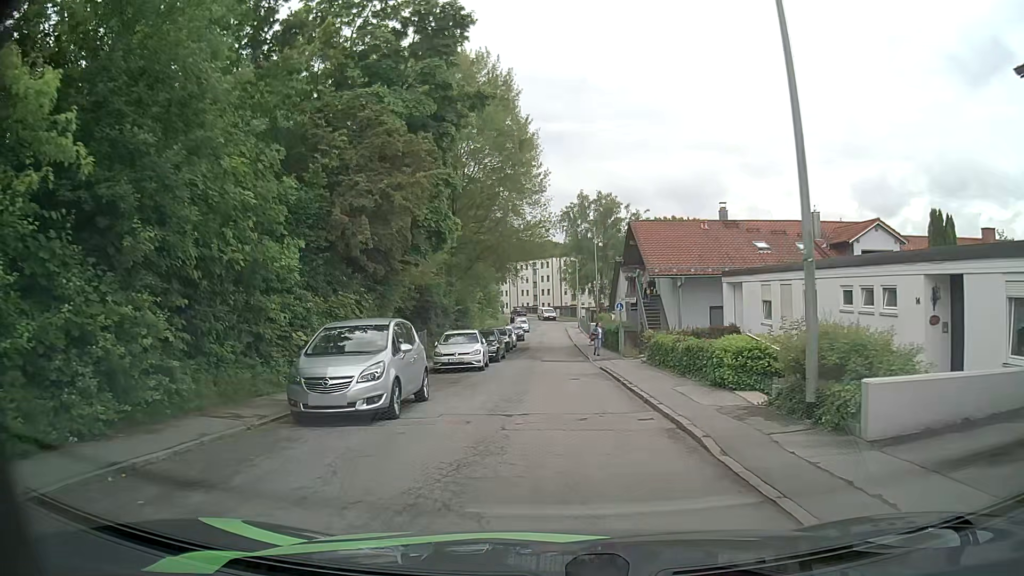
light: Day
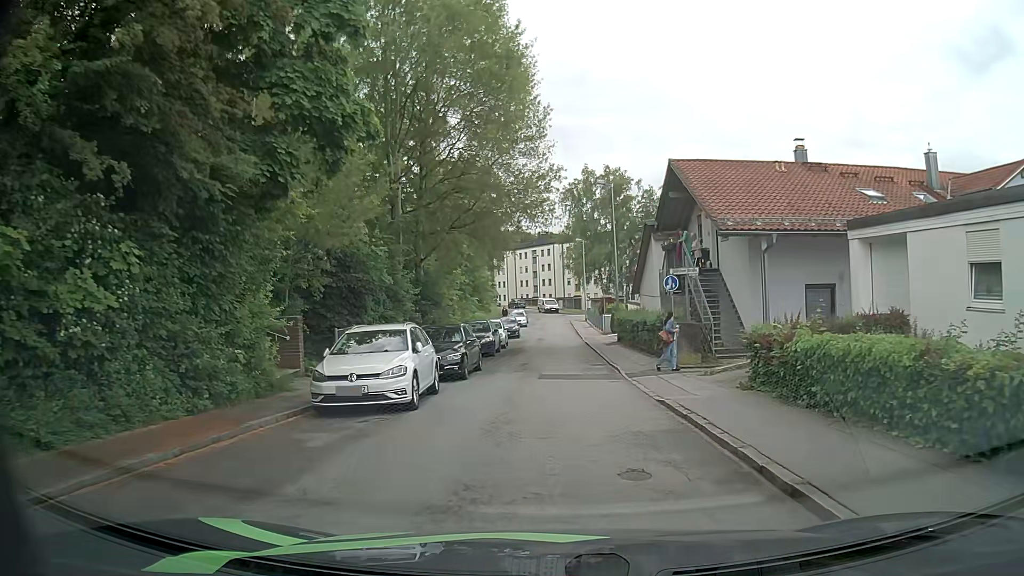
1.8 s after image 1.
(+0.1, +12.5) m; +1°
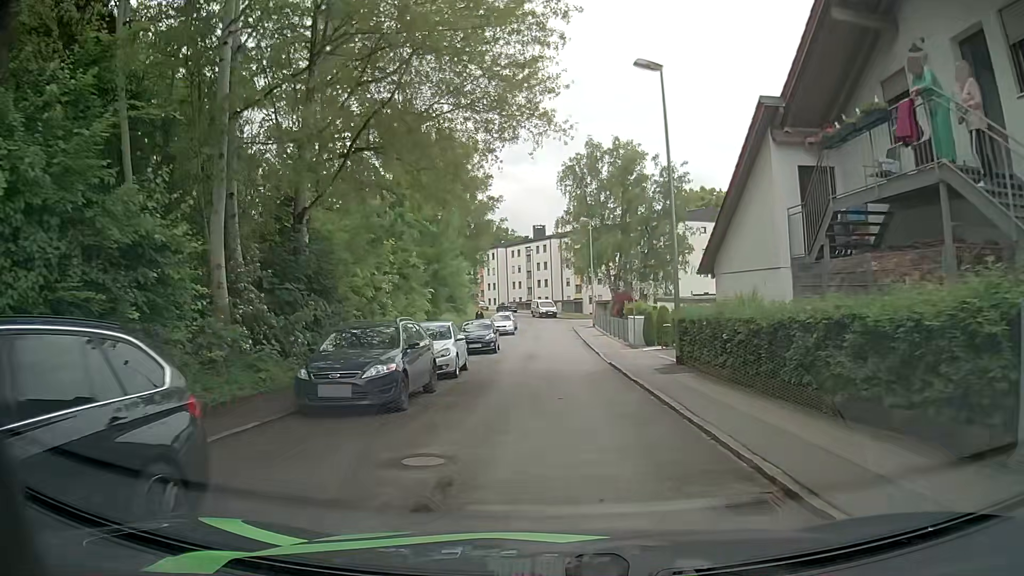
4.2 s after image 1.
(-0.1, +16.7) m; 0°
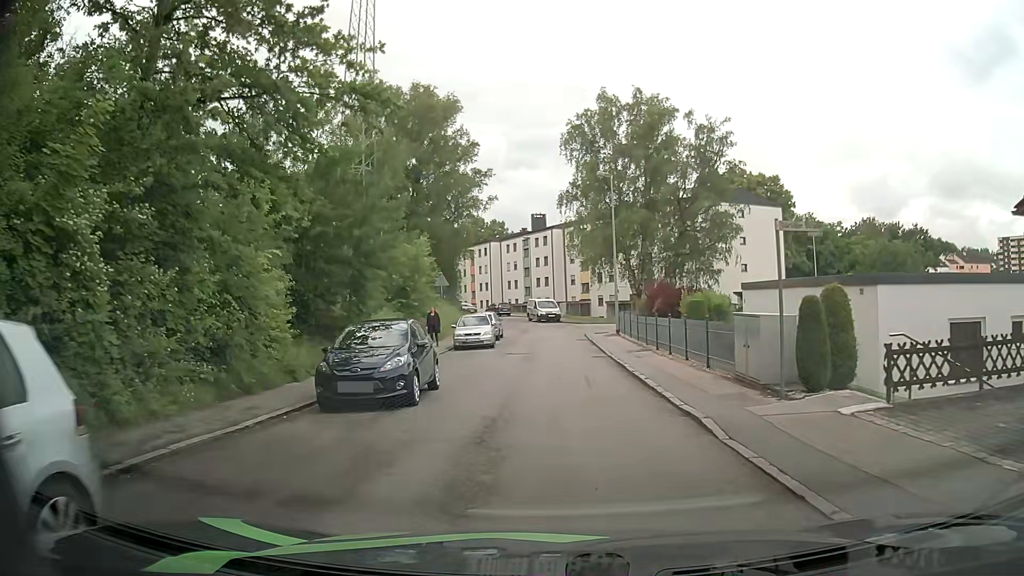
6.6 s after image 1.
(0.0, +17.1) m; 0°
(0, +10) (0, +20) (0, +30) (0, +40) (-2, +50) (-4, +60) (-7, +69) (-11, +78) (-16, +87) (-22, +95) m
